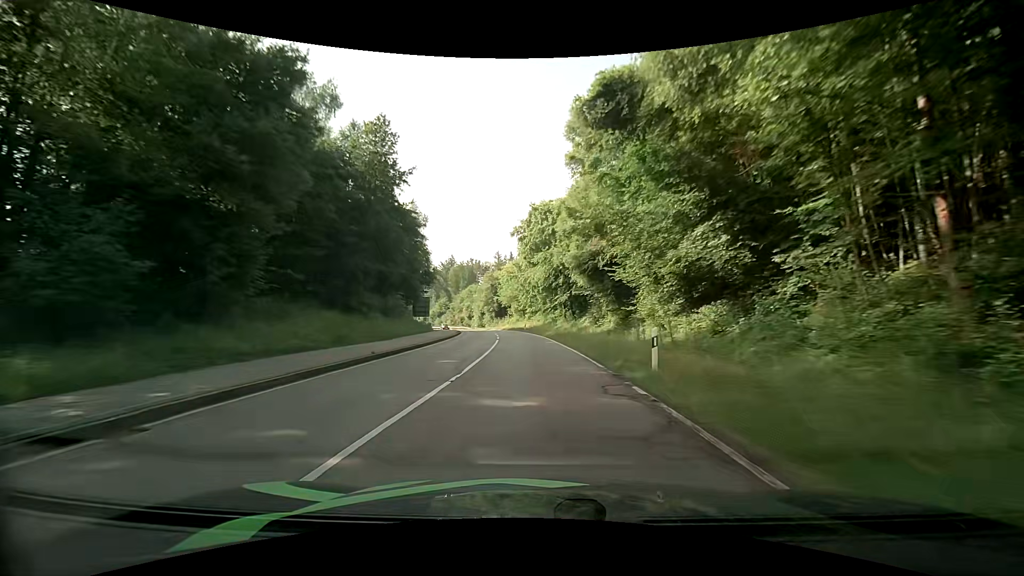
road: secondary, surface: asphalt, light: Day
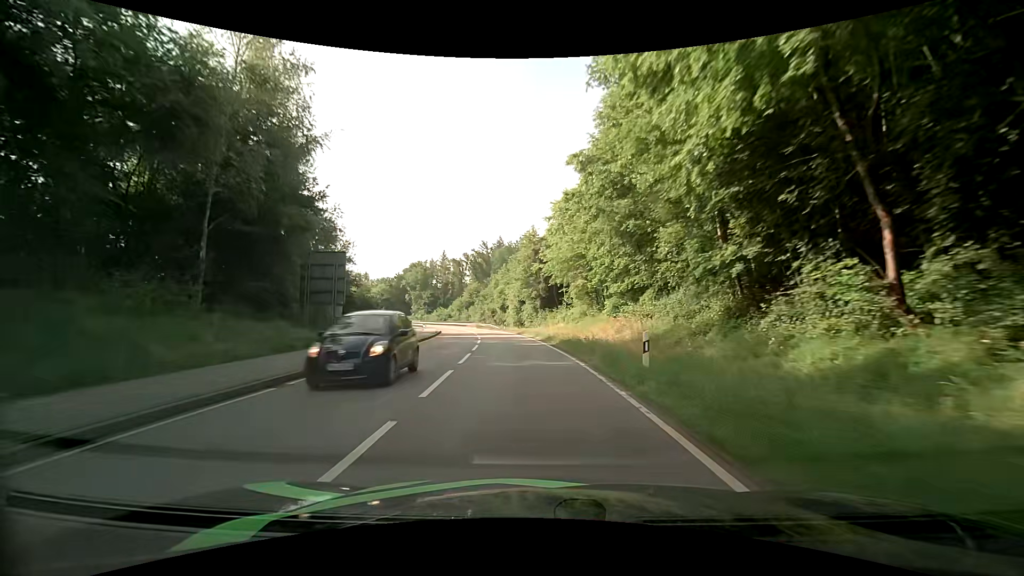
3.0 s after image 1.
(-2.6, +49.6) m; -7°
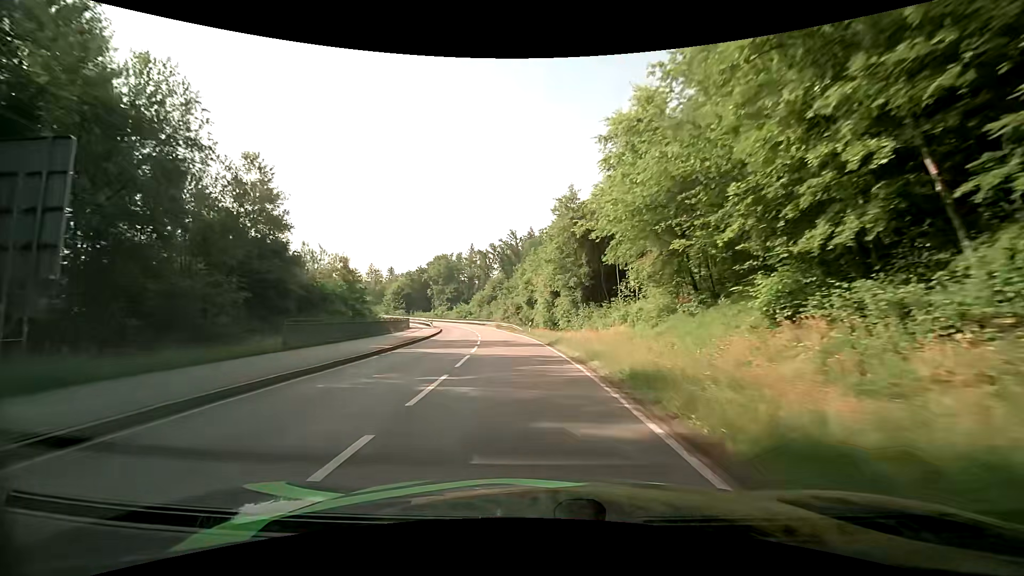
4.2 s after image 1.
(-0.6, +18.9) m; -4°
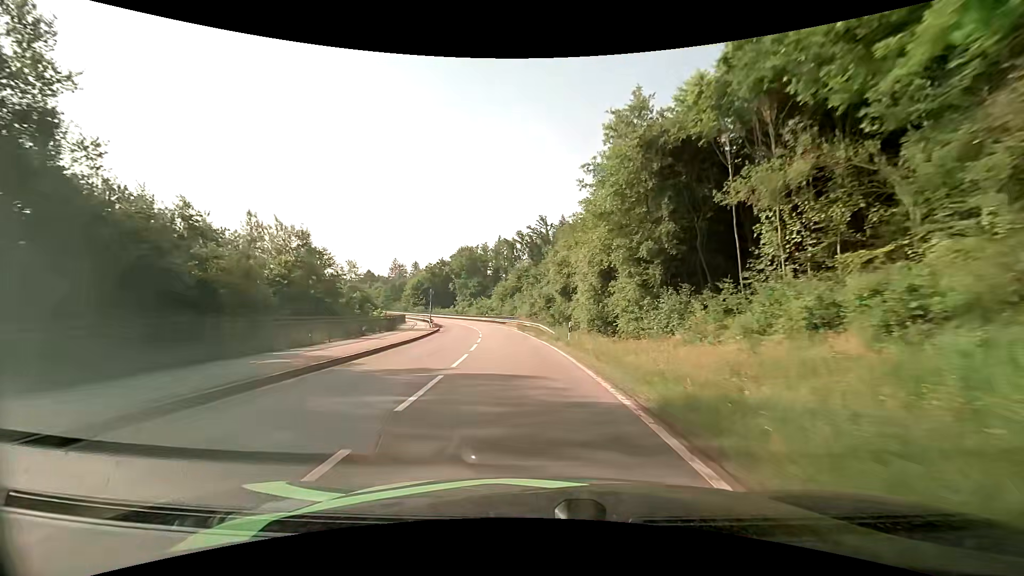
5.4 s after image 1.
(-0.4, +18.8) m; -3°
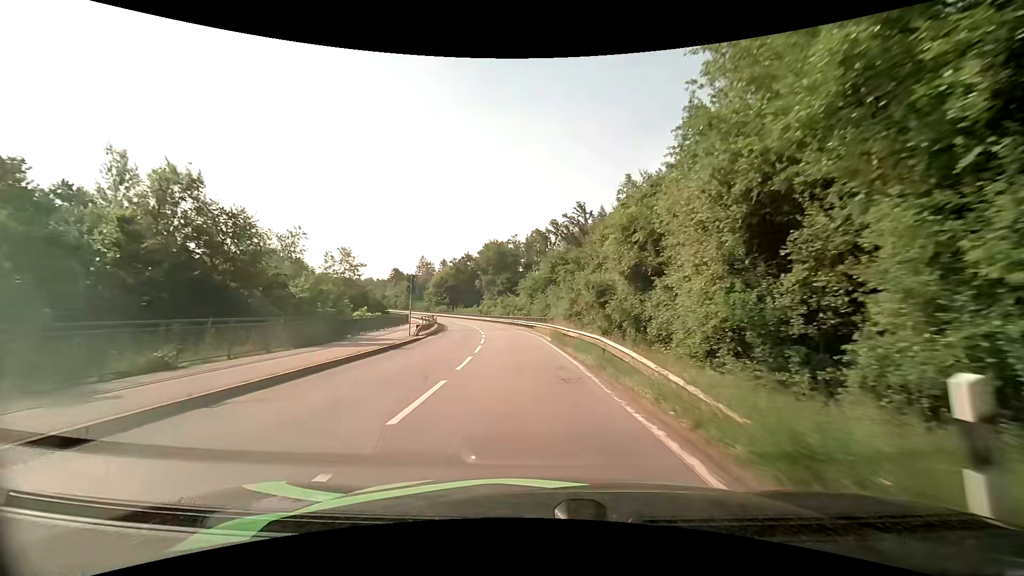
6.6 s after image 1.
(-0.7, +19.0) m; -4°
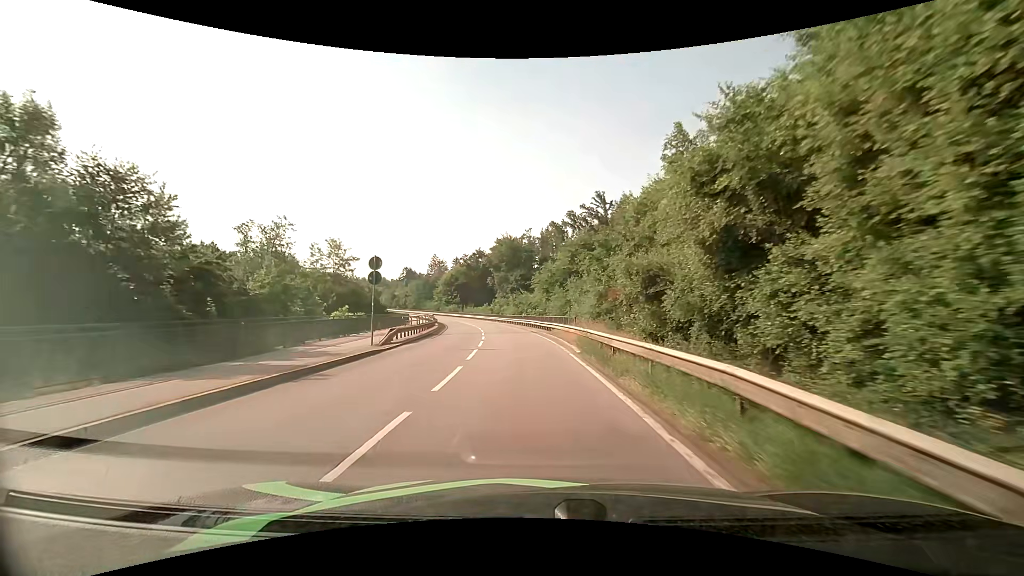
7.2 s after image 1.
(-0.1, +9.5) m; -1°
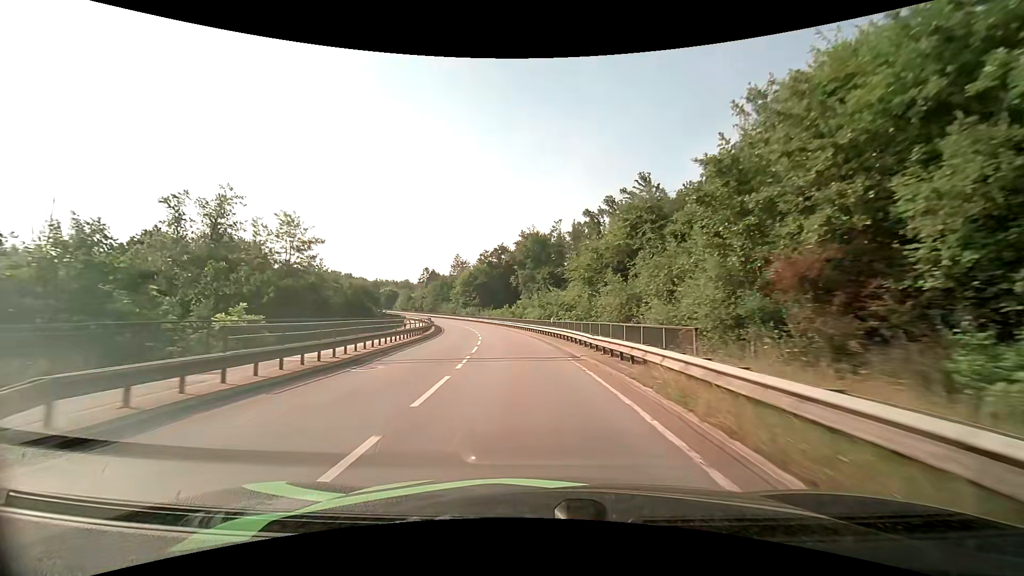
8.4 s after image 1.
(-0.6, +19.2) m; -4°
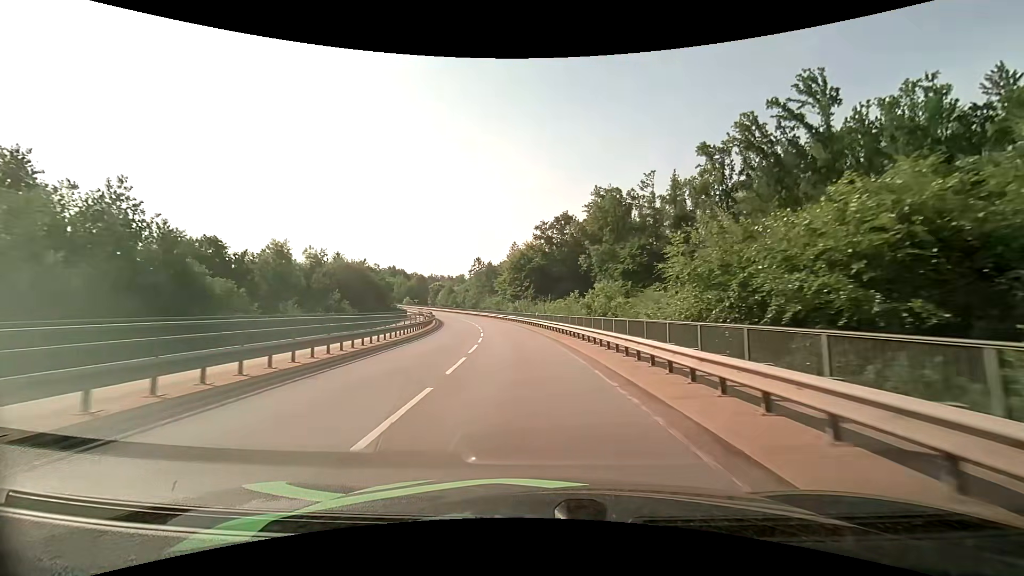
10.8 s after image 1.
(-2.6, +38.9) m; -7°
(0, +10) (-1, +20) (-1, +30) (-2, +40) (-4, +50) (-6, +60) (-8, +69) (-10, +79) (-13, +89) (-16, +98) m
